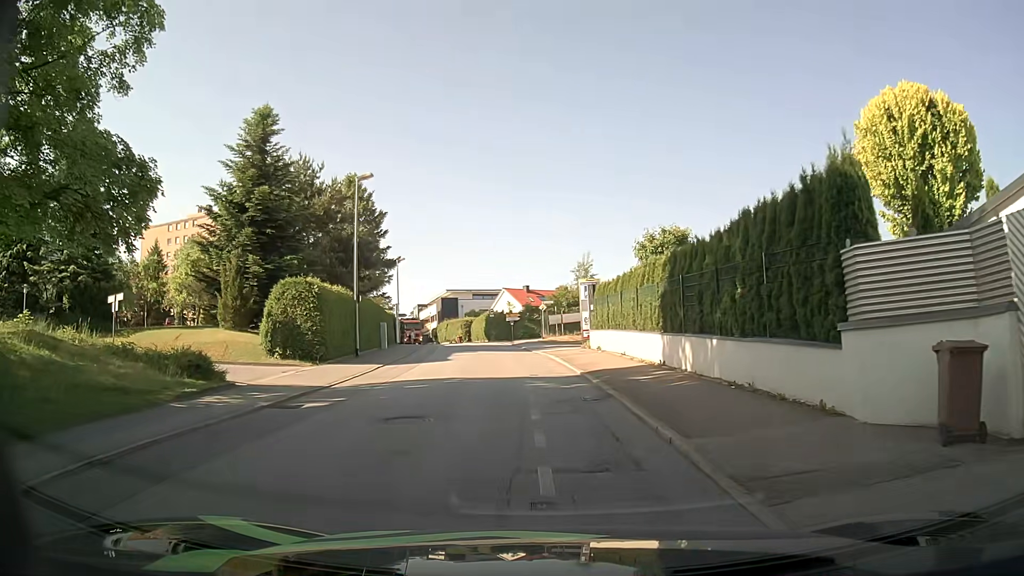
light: Day
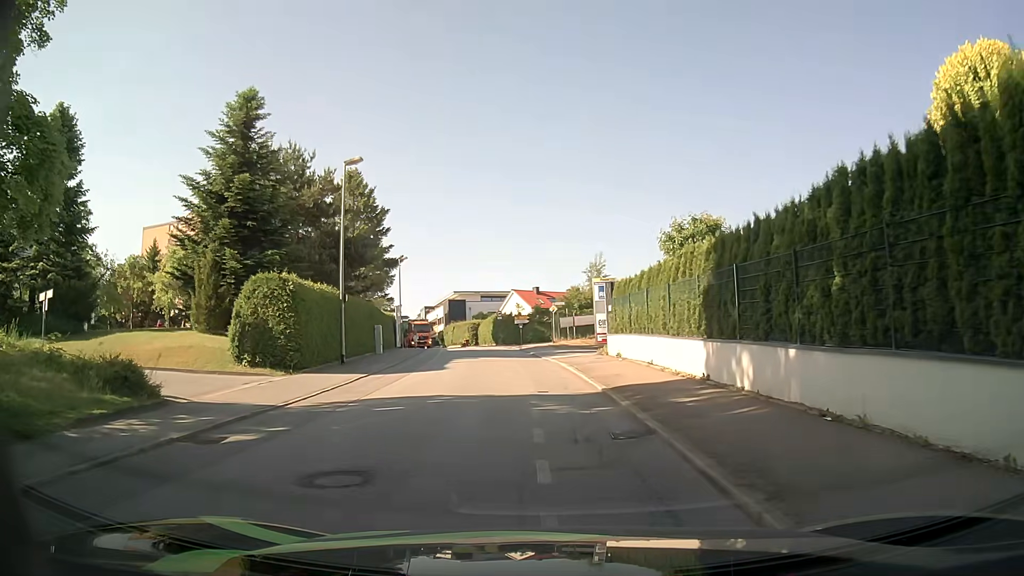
(0.0, +3.5) m; +1°
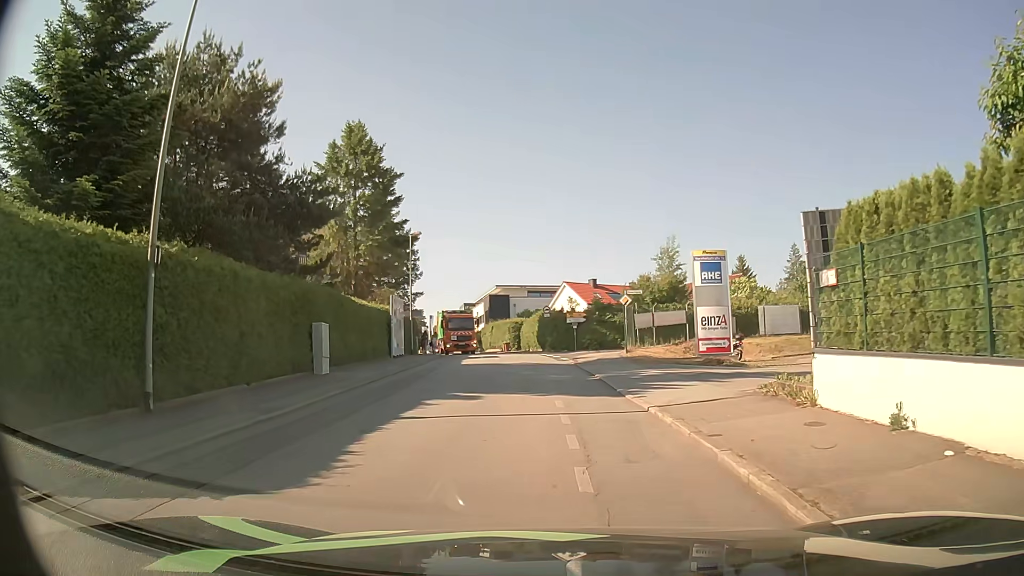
(-0.8, +16.1) m; -5°
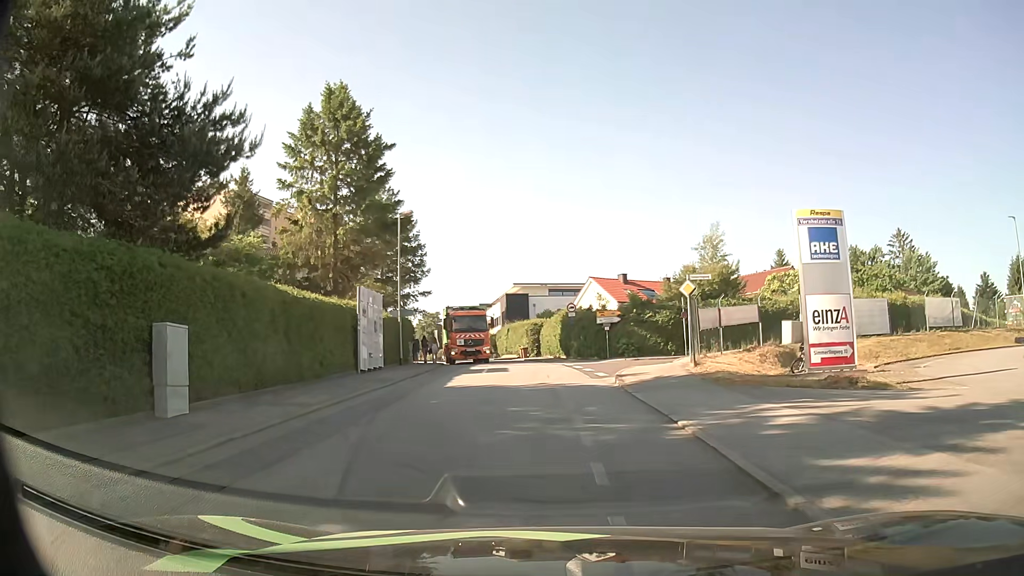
(-0.2, +9.7) m; -2°
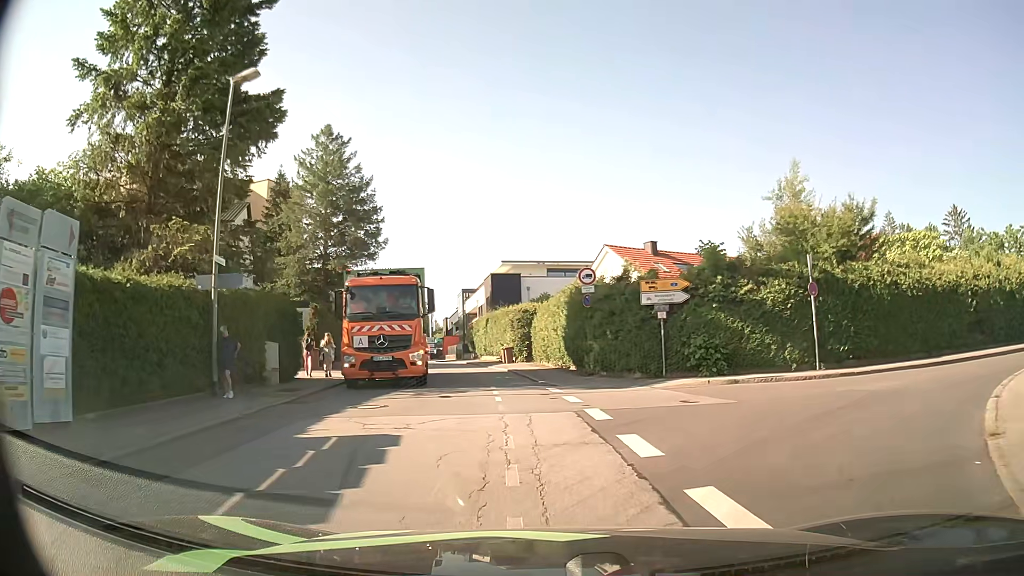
(+0.2, +20.2) m; 0°
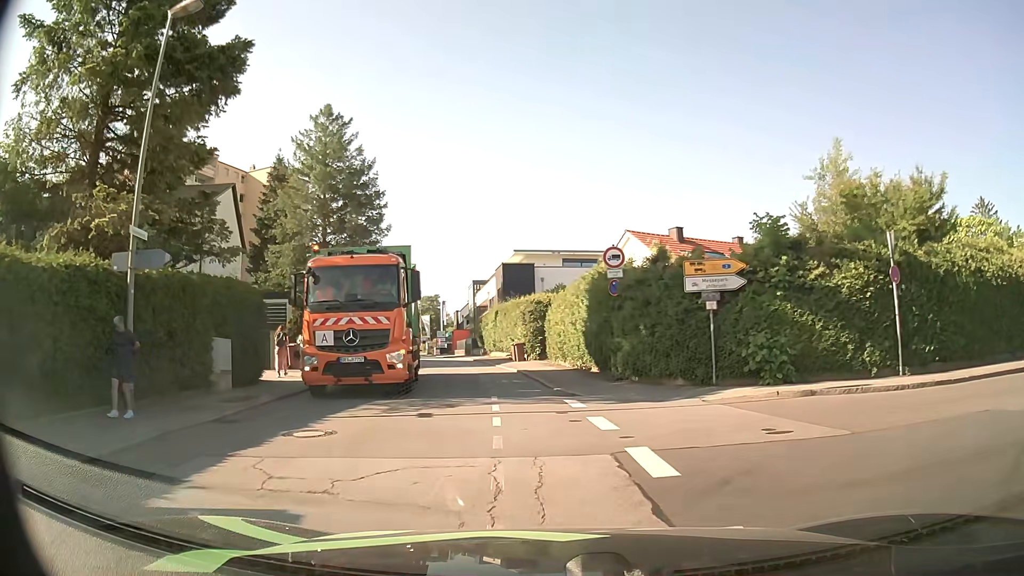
(0.0, +4.2) m; -1°
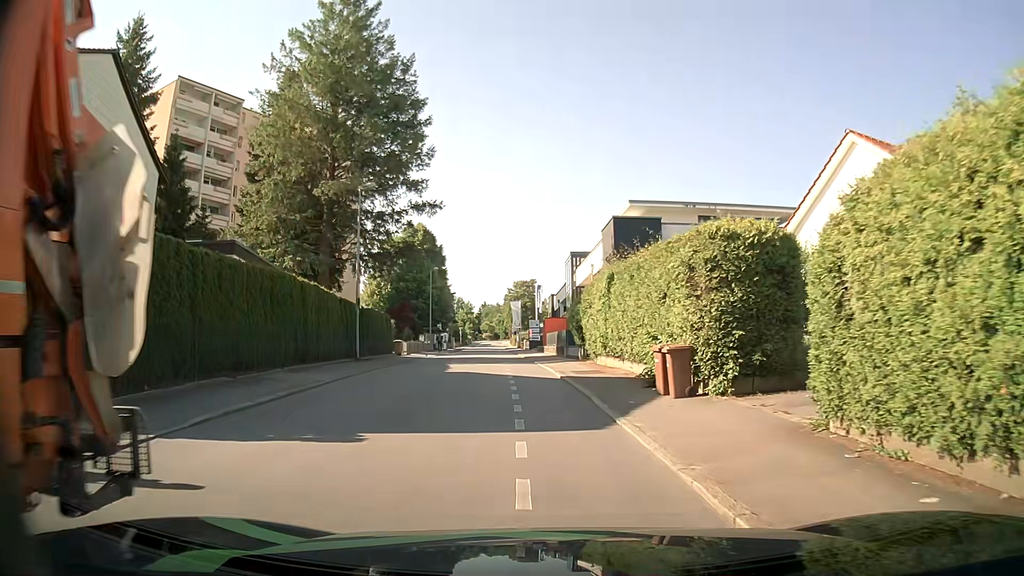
(-1.7, +20.6) m; -9°
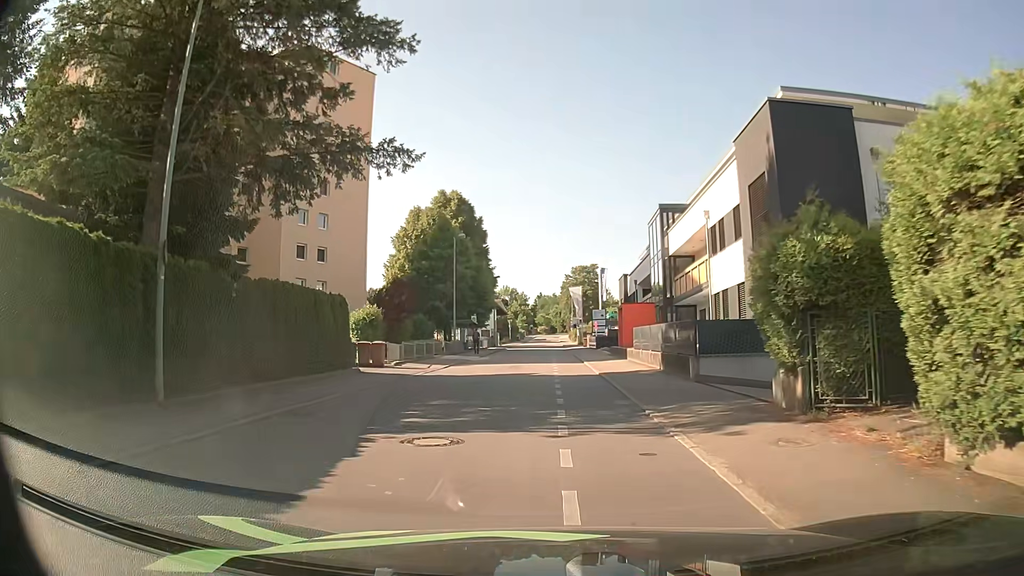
(-1.1, +20.4) m; -5°
(0, +10) (0, +20) (0, +30) (0, +40) (0, +50) (0, +60) (+1, +70) (0, +80) (-1, +90) (-6, +98) m
